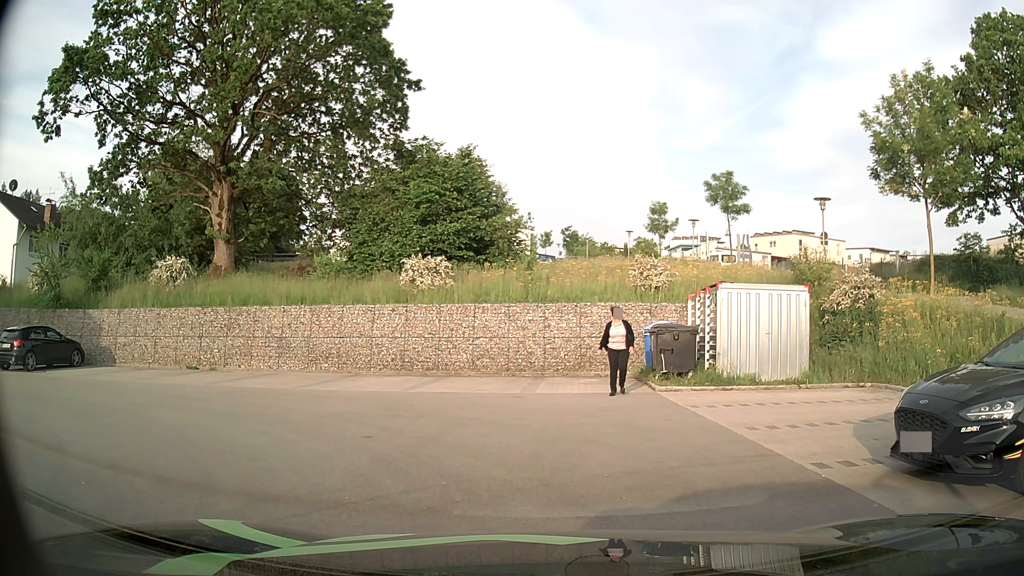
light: Day
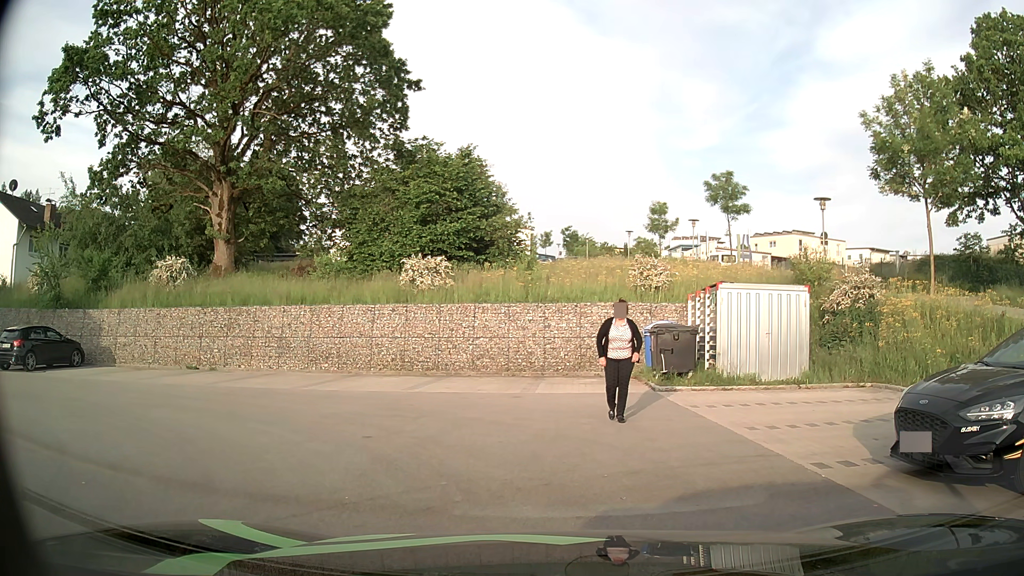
(0.0, 0.0) m; 0°
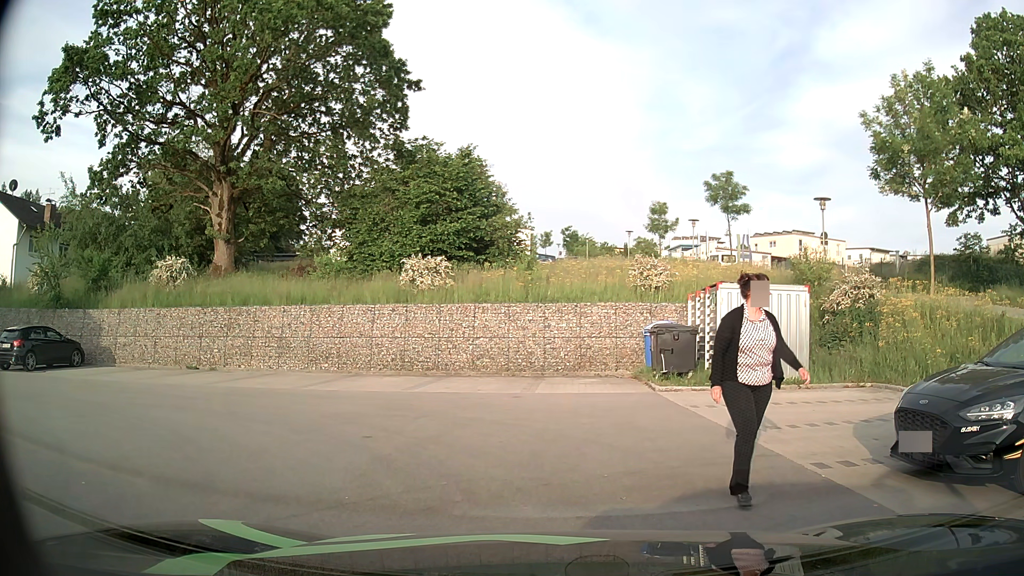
(0.0, 0.0) m; 0°
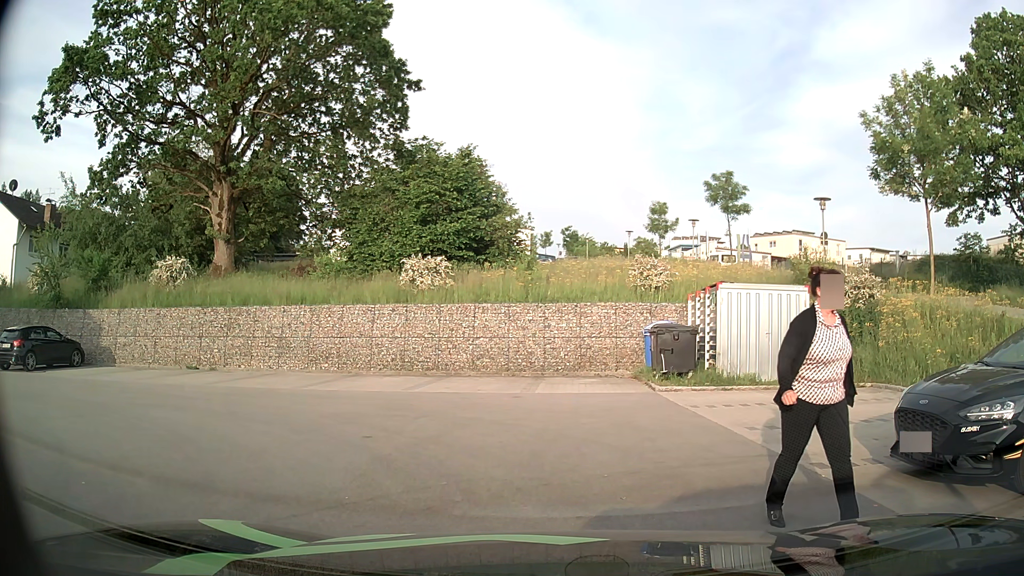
(0.0, 0.0) m; 0°
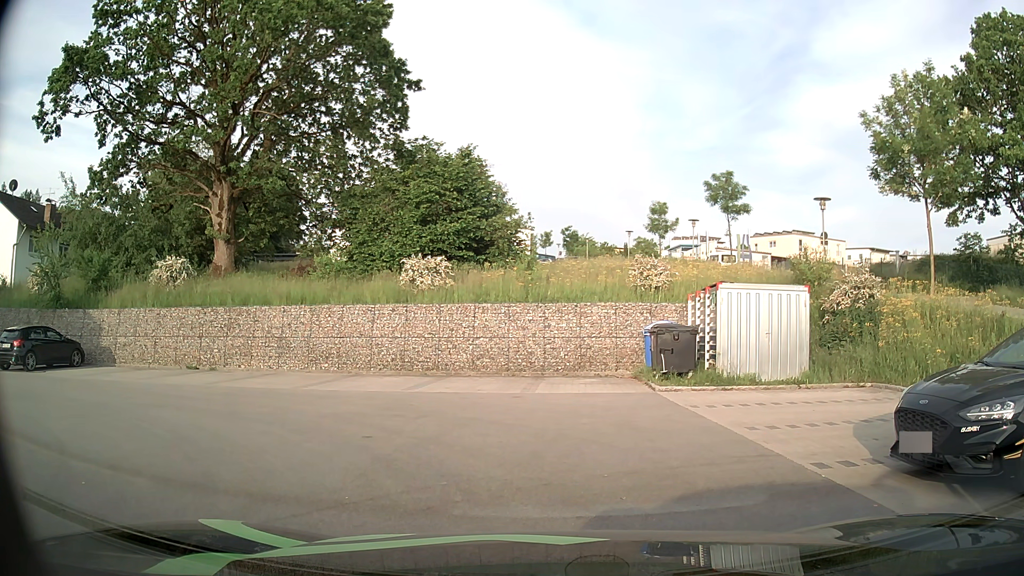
(0.0, 0.0) m; 0°
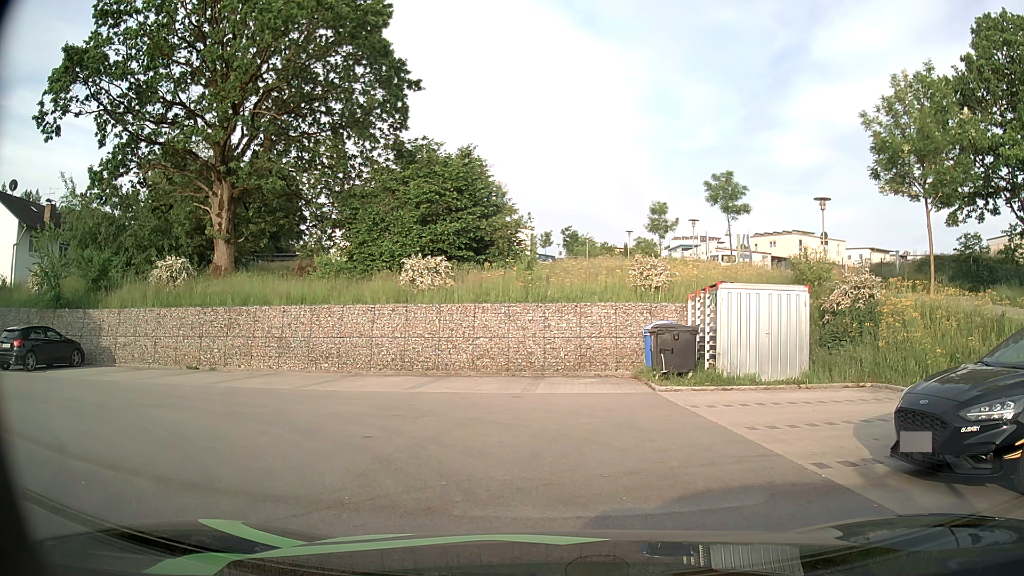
(0.0, 0.0) m; 0°
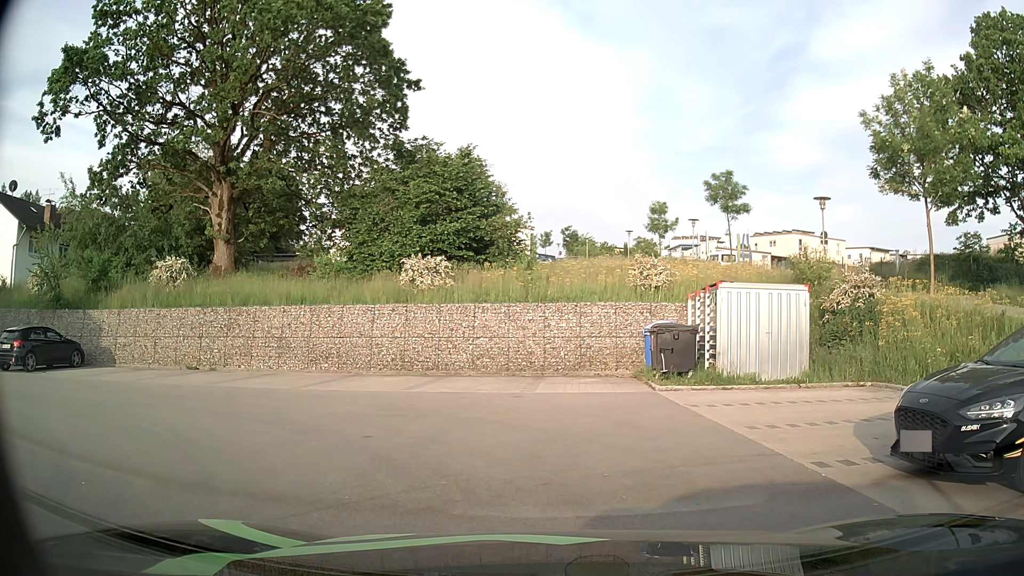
(0.0, 0.0) m; 0°
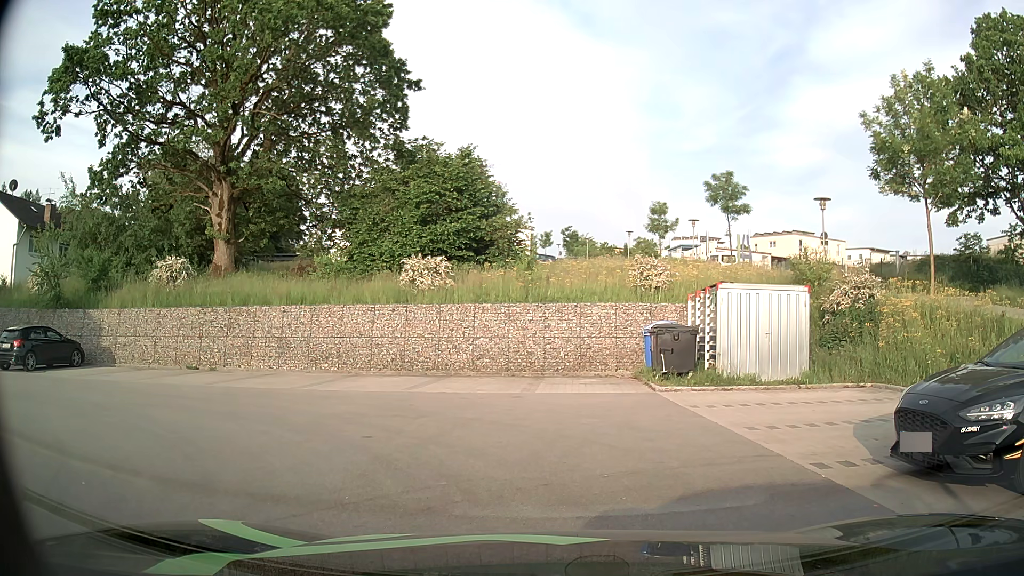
(0.0, 0.0) m; 0°
